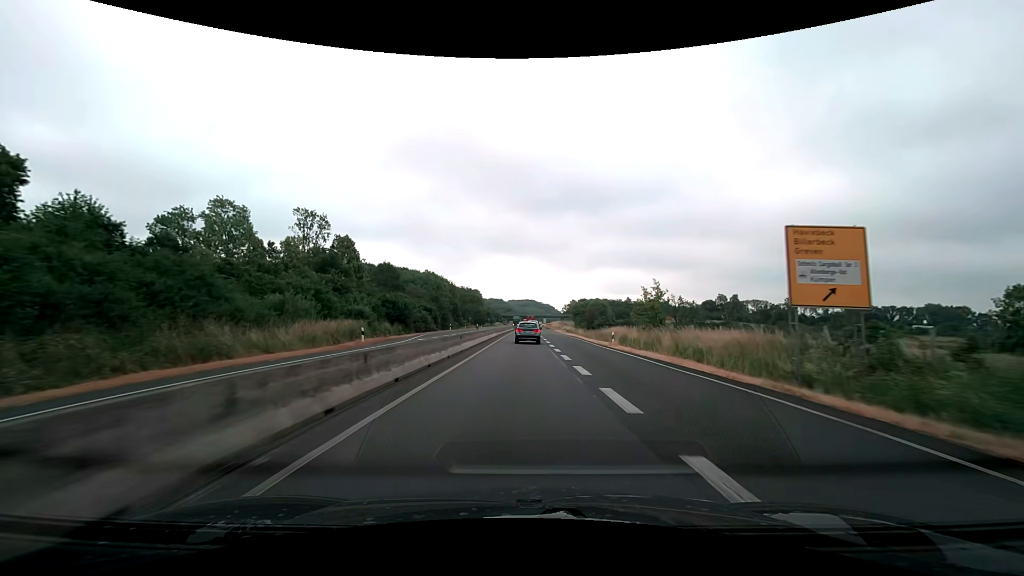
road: trunk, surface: asphalt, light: Day
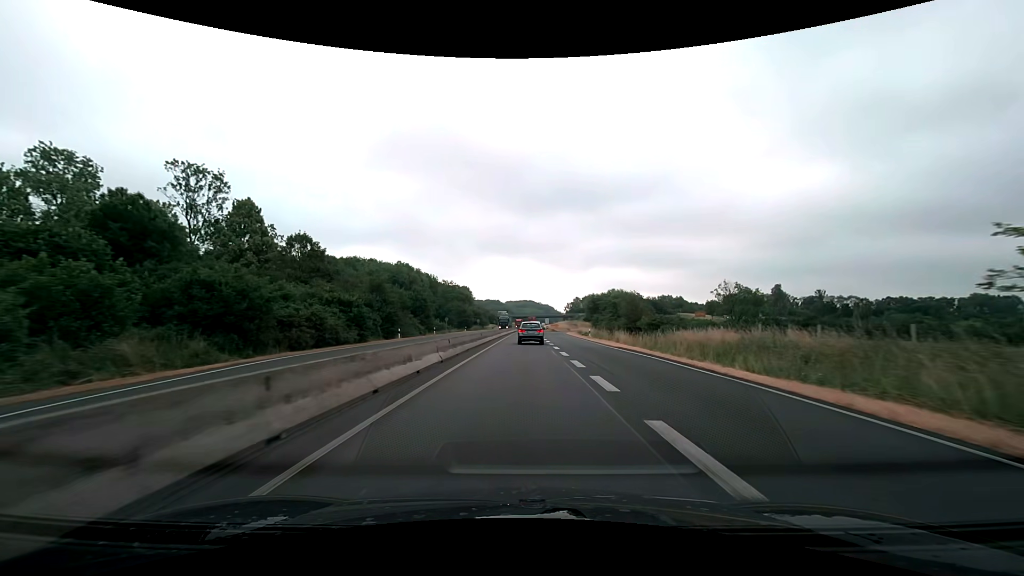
(-0.1, +33.8) m; 0°
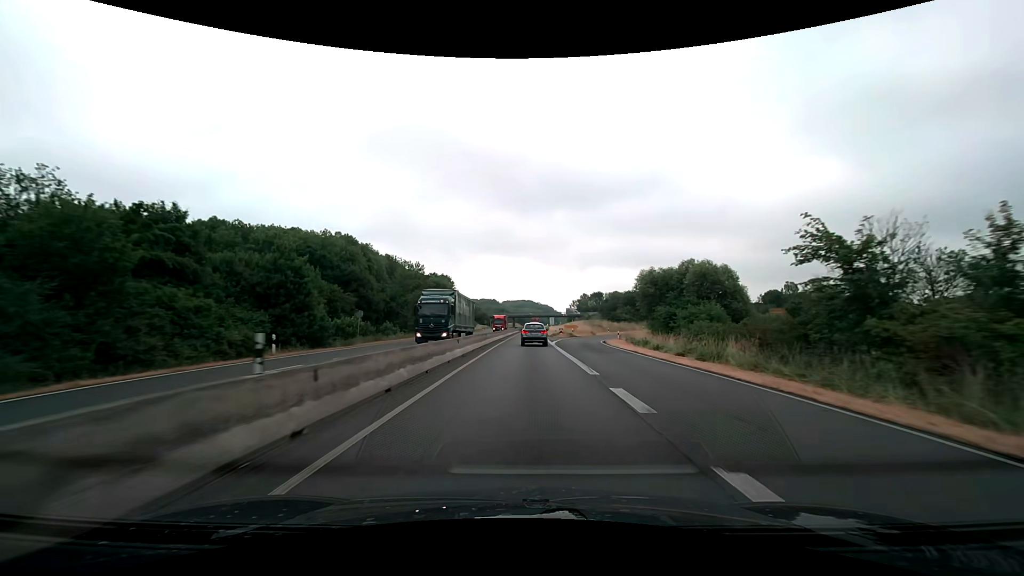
(+0.1, +44.0) m; 0°
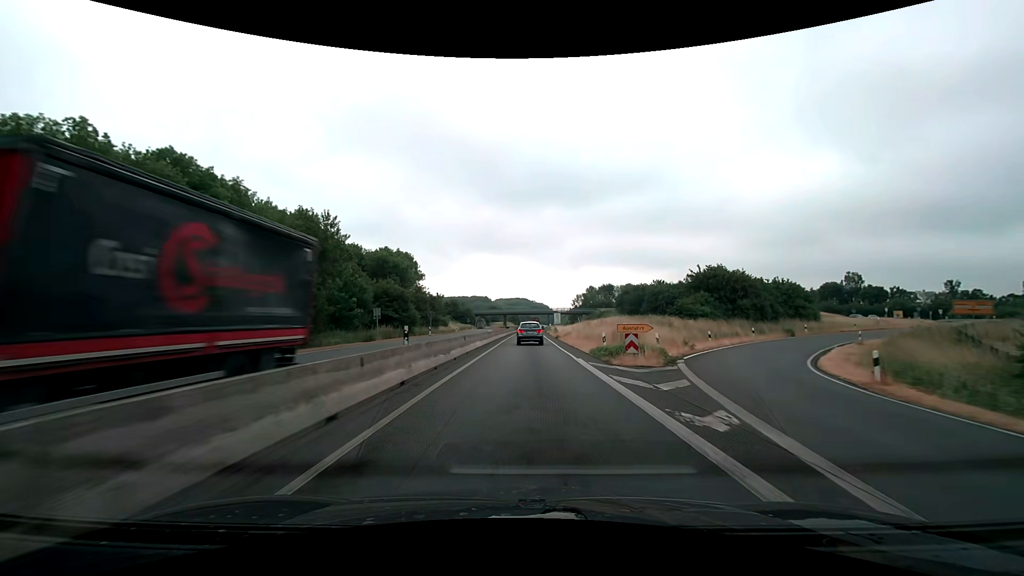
(+0.2, +43.5) m; +1°
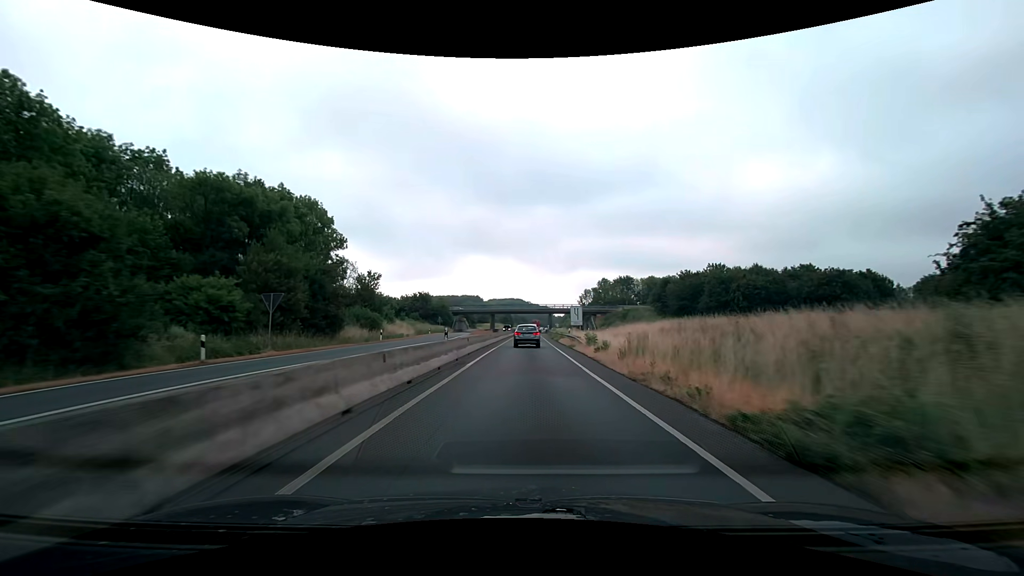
(+0.3, +43.8) m; +1°
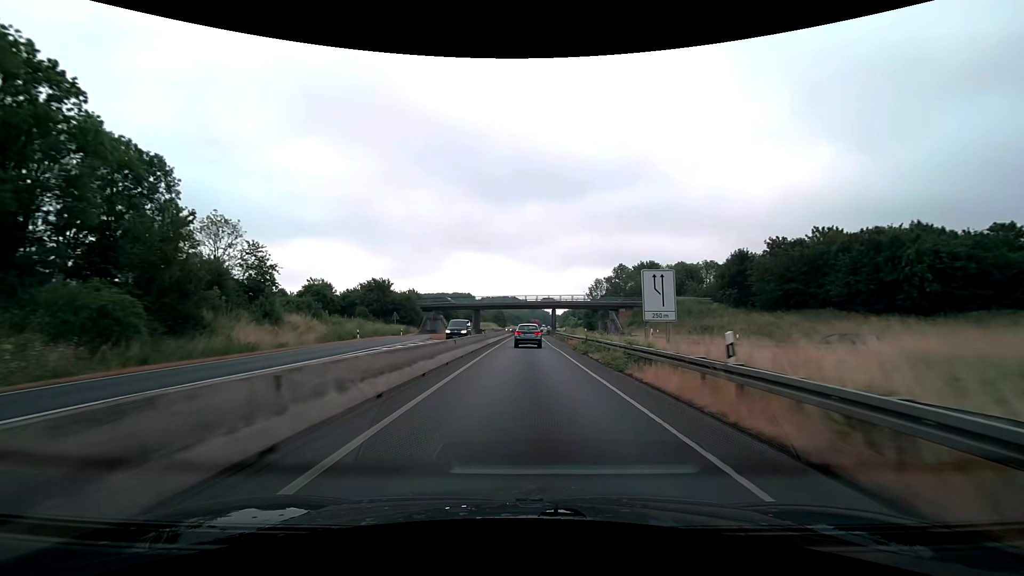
(+0.2, +34.8) m; +1°
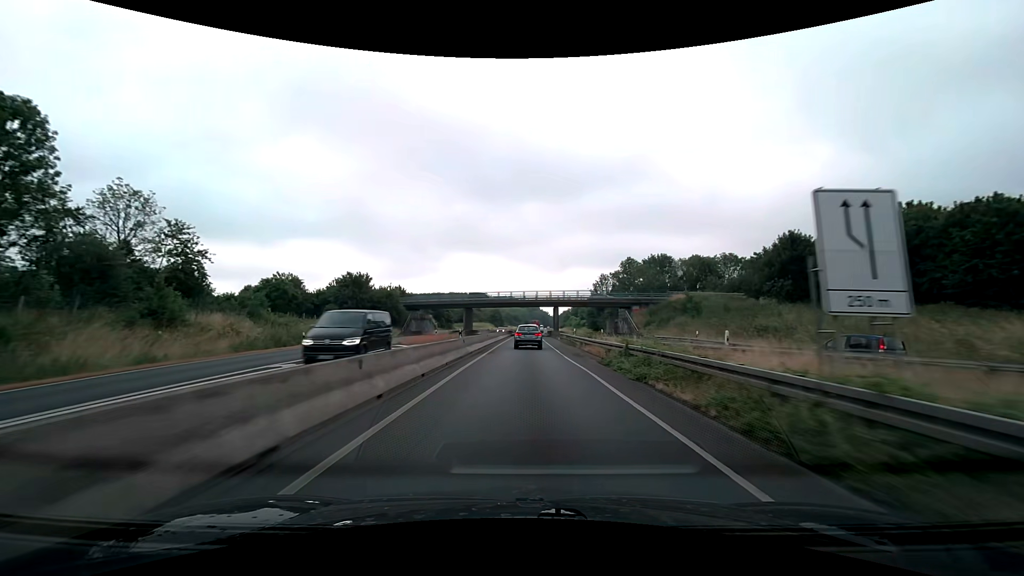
(0.0, +12.1) m; 0°
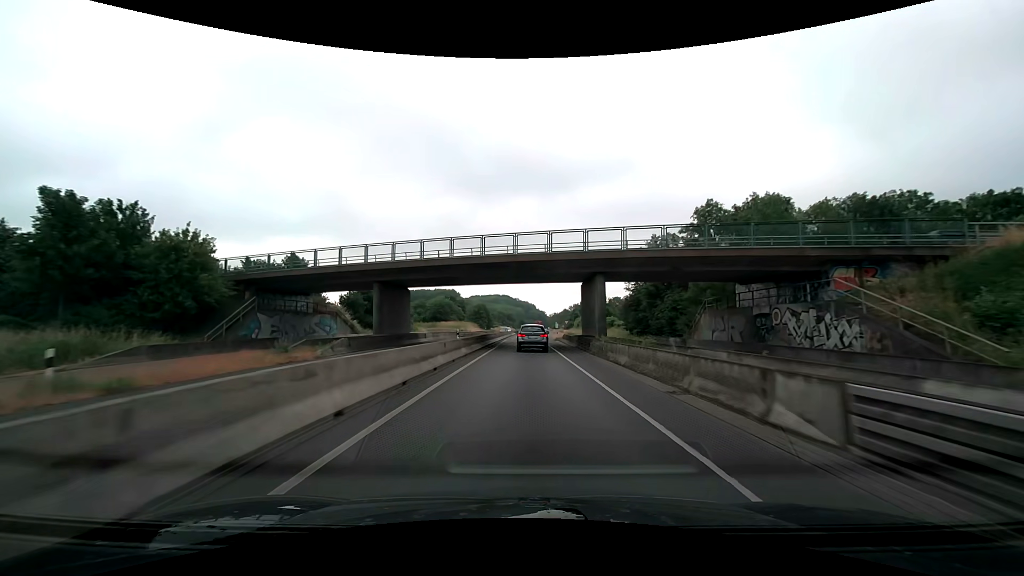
(+0.2, +50.5) m; 0°
(0, +10) (0, +20) (0, +30) (0, +40) (0, +50) (0, +60) (0, +70) (0, +80) (0, +90) (0, +100) m
